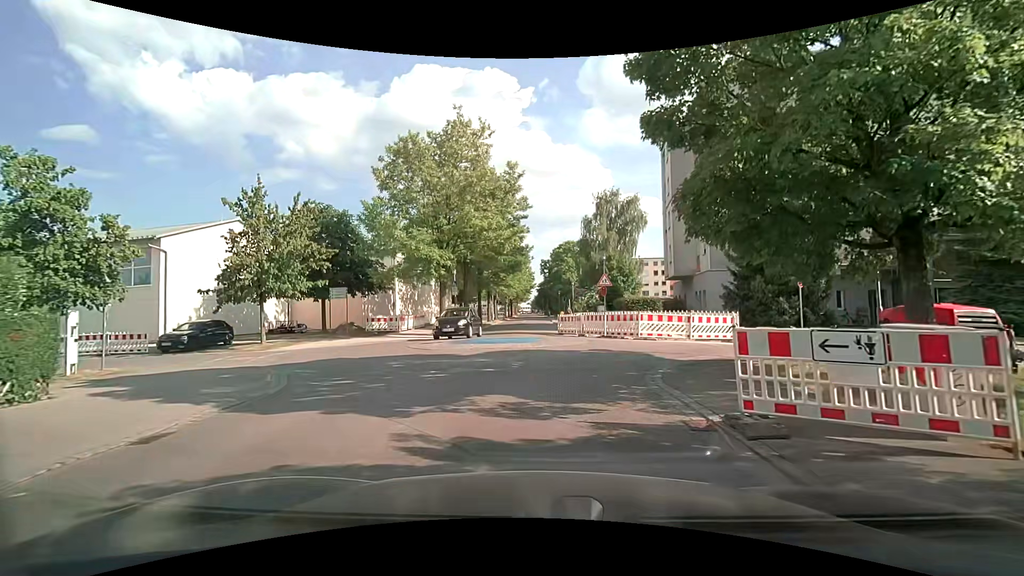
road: residential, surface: asphalt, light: Day
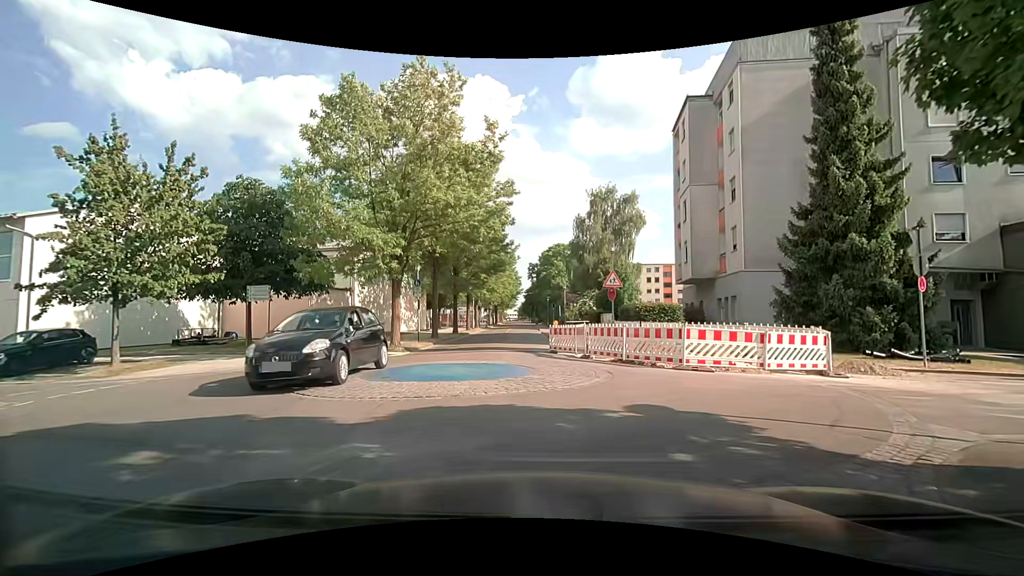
(0.0, +7.5) m; +1°
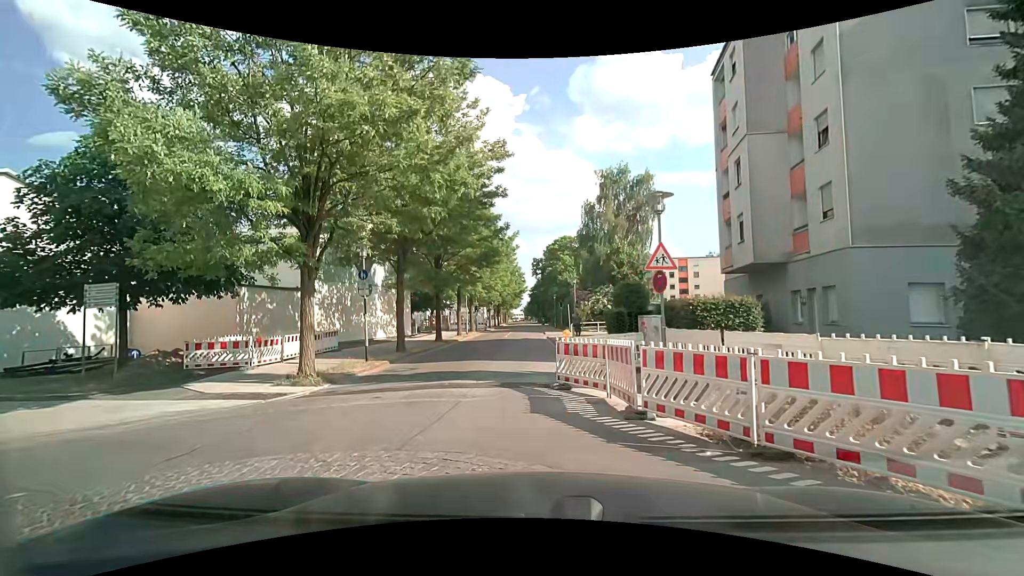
(+0.3, +8.7) m; -2°
(-1, +10) (-1, +20) (0, +30) (0, +40) (+1, +50) (+1, +60) (+1, +70) (+1, +80) (+1, +90) (+1, +100) m
